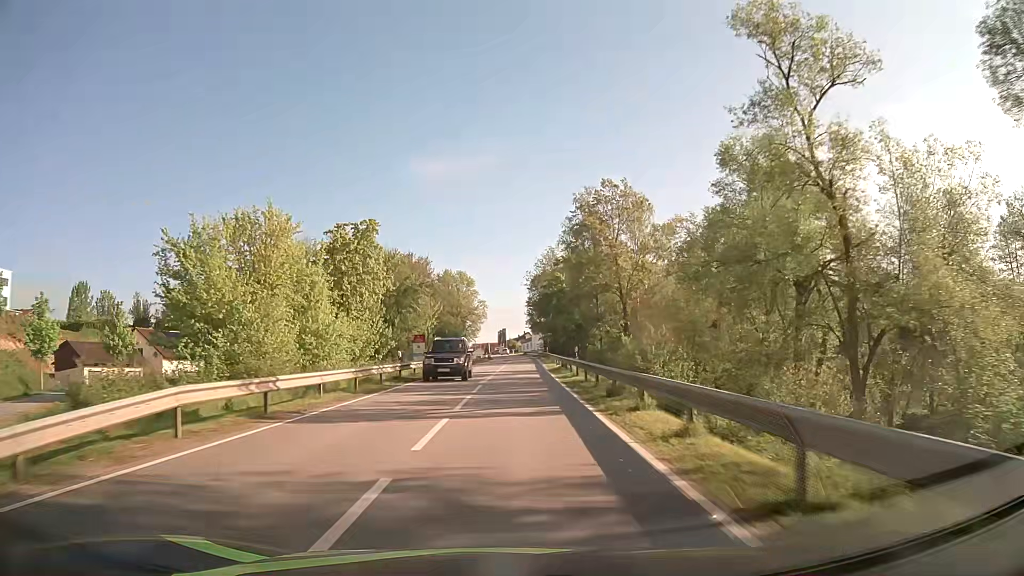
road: tertiary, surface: asphalt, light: Day
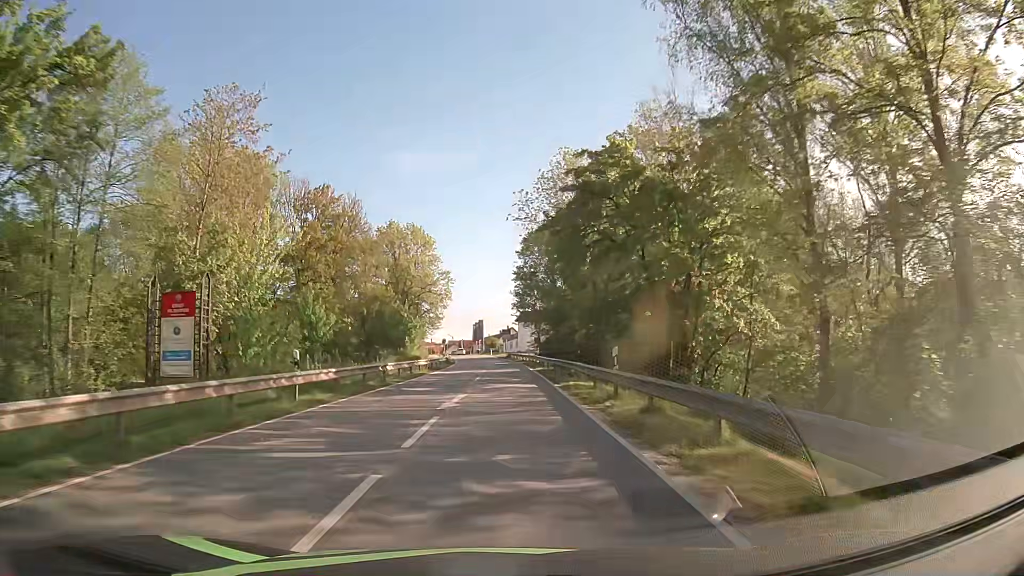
(+1.3, +53.9) m; +2°
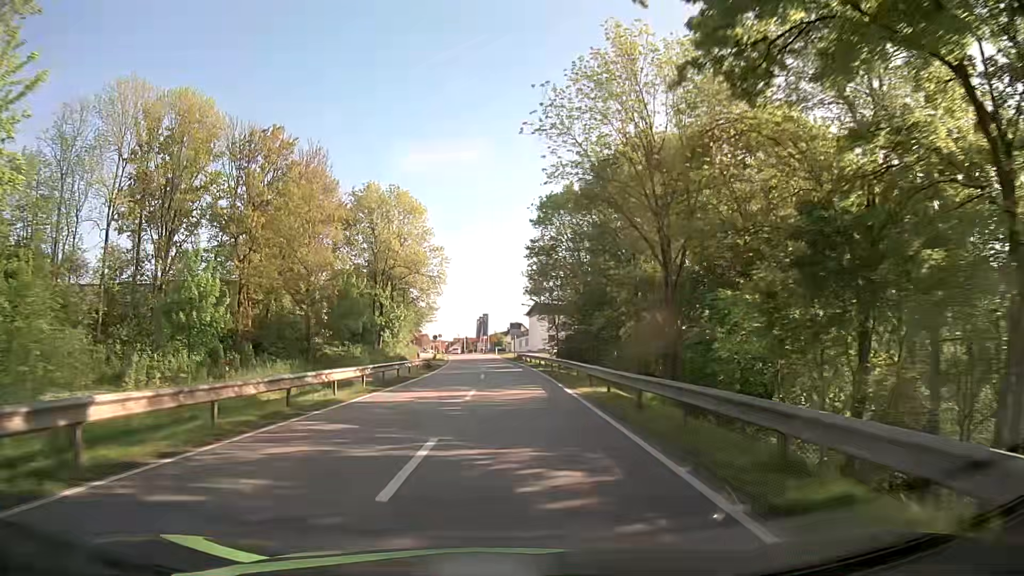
(0.0, +21.6) m; 0°
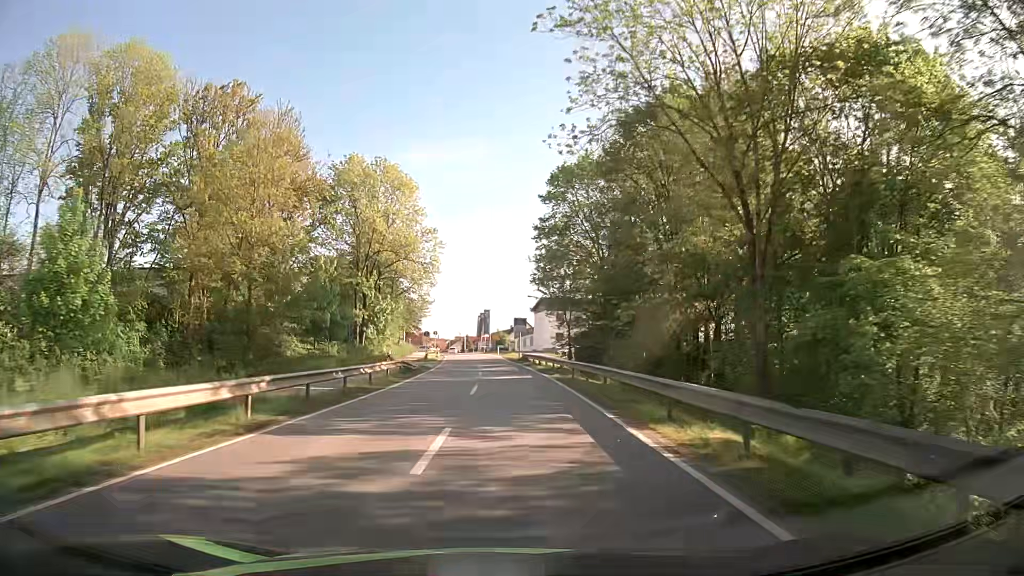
(-0.1, +10.8) m; -1°
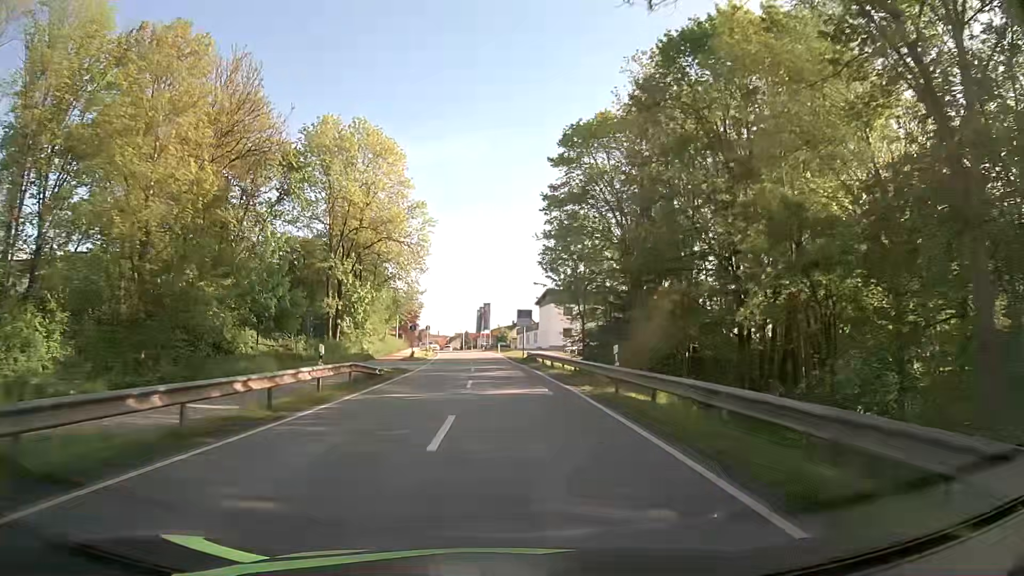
(0.0, +10.7) m; 0°
